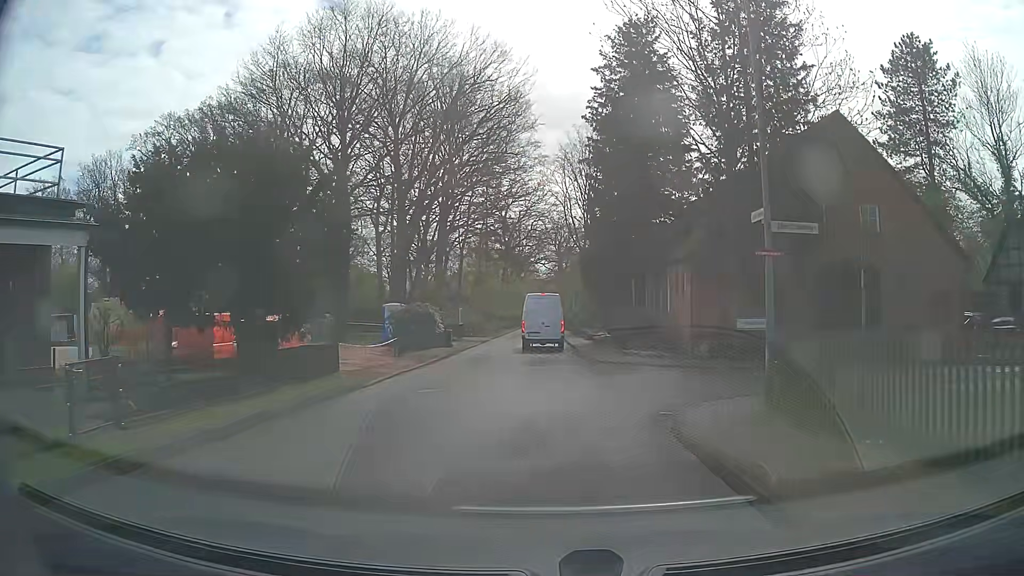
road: unclassified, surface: asphalt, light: Day
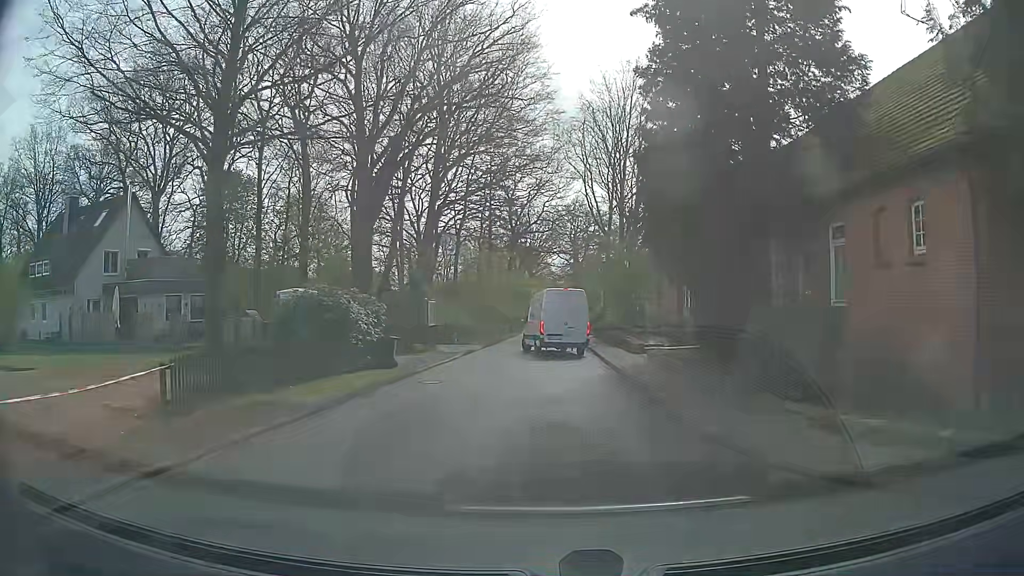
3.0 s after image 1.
(0.0, +16.8) m; -1°
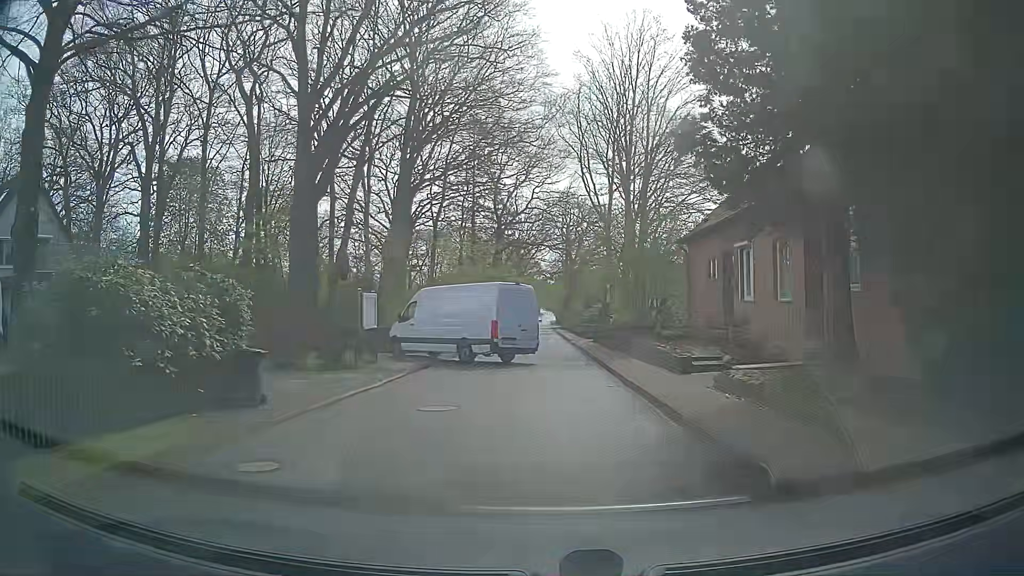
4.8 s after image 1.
(+0.1, +9.4) m; +3°
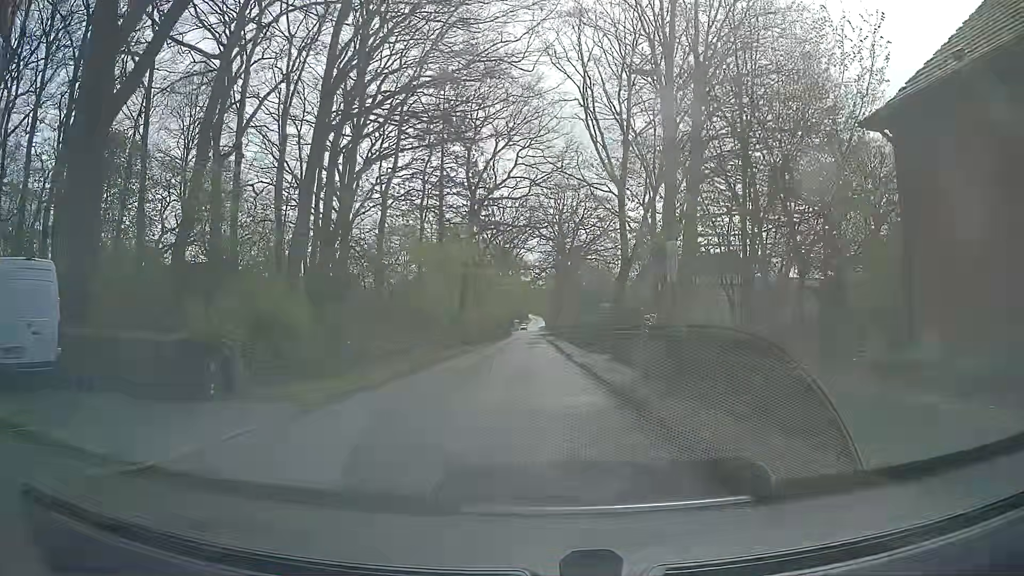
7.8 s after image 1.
(-0.4, +17.8) m; 0°
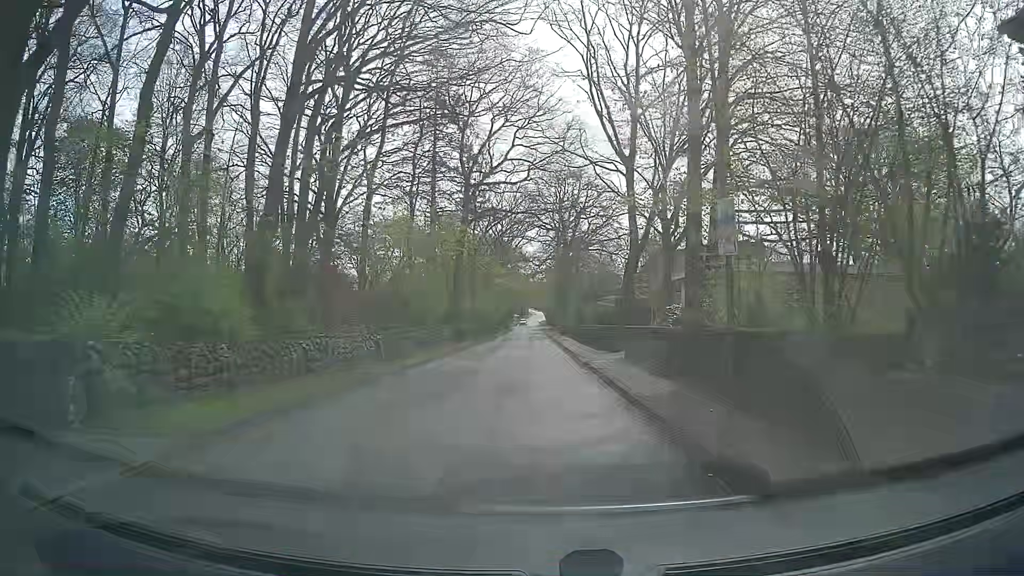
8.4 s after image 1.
(0.0, +4.2) m; 0°
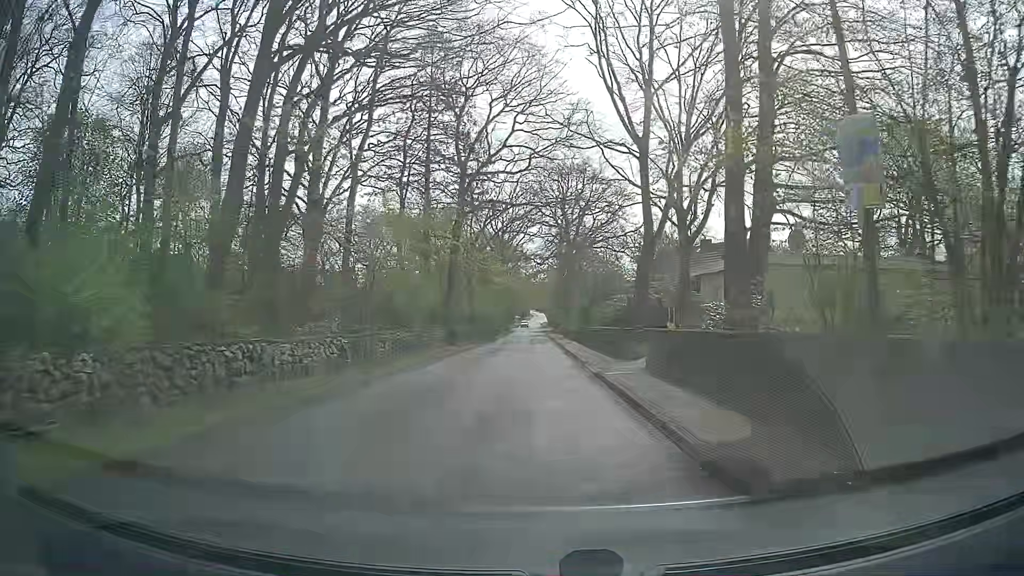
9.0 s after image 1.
(-0.1, +4.3) m; 0°
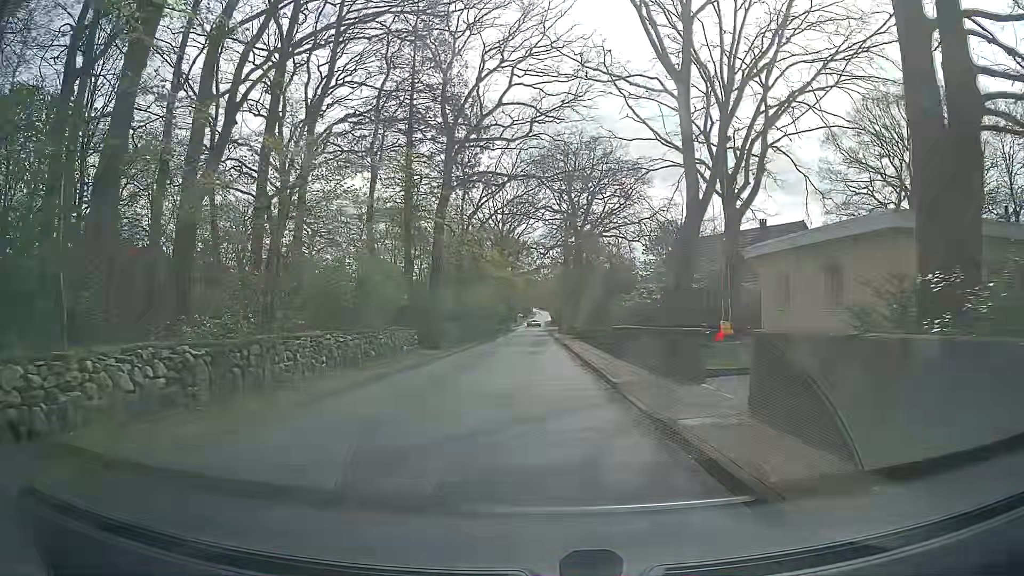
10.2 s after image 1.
(-0.2, +8.8) m; -2°
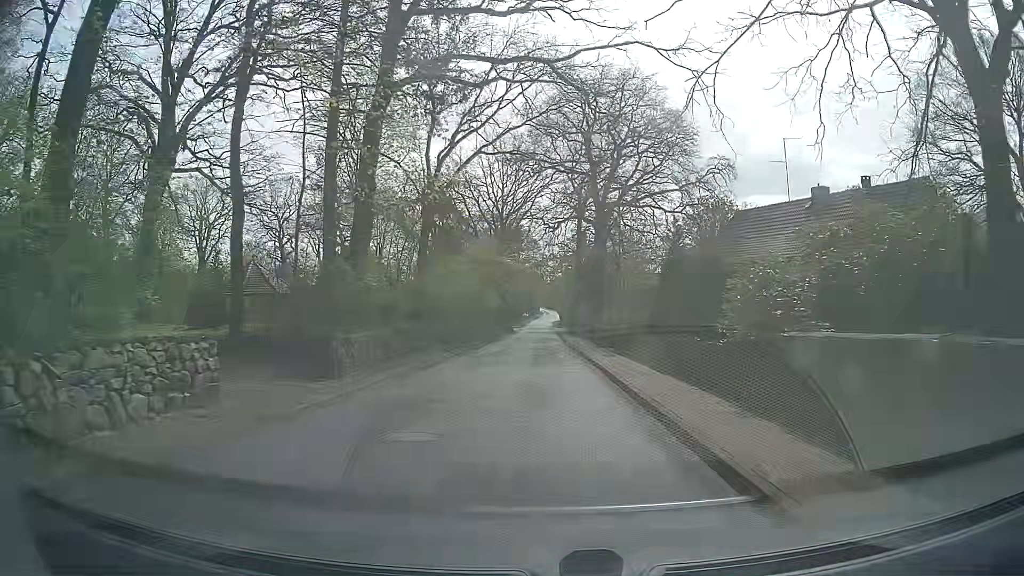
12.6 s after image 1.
(+0.1, +17.9) m; -1°
